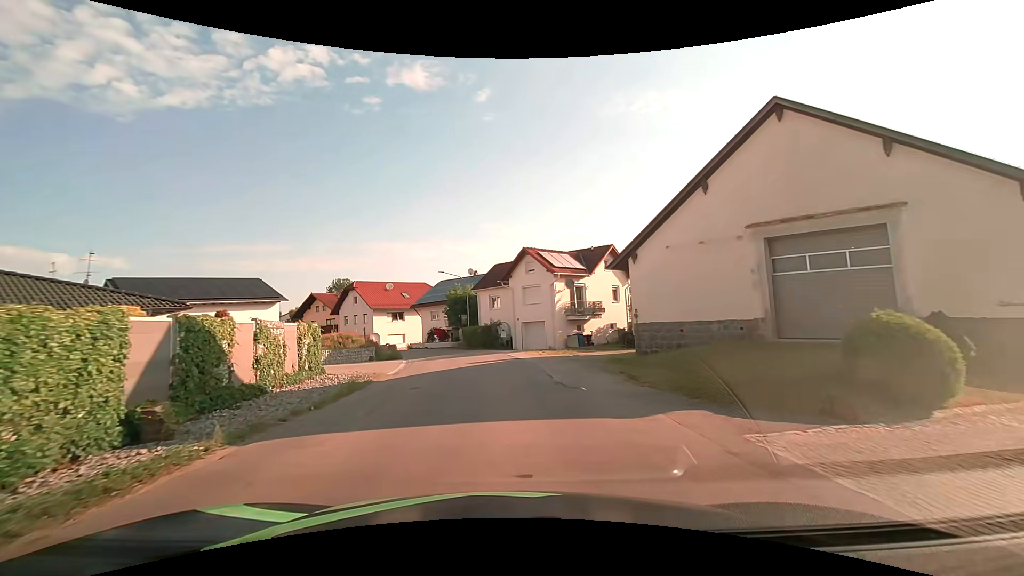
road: tertiary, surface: asphalt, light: Day
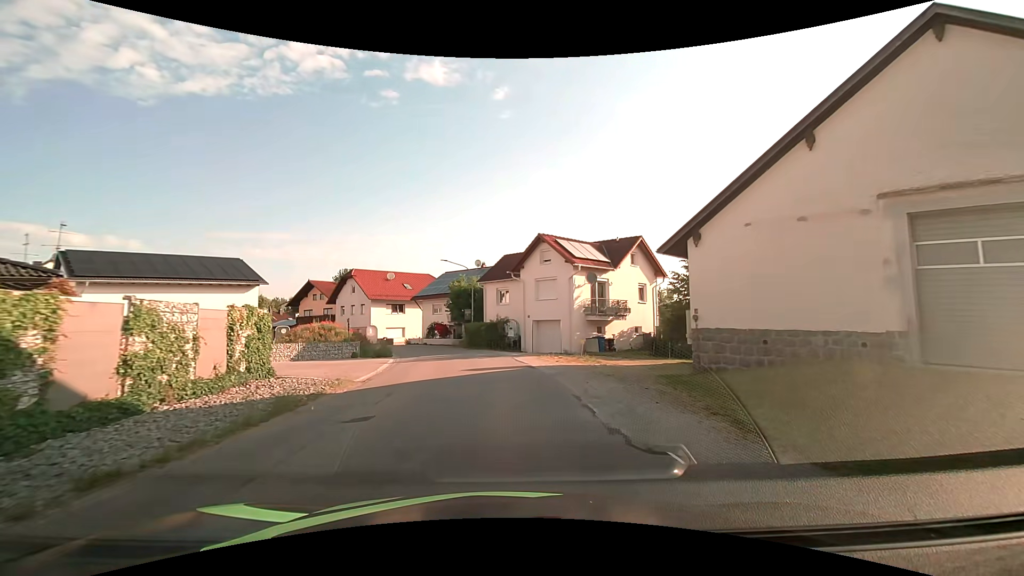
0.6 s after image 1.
(-0.1, +5.2) m; -1°
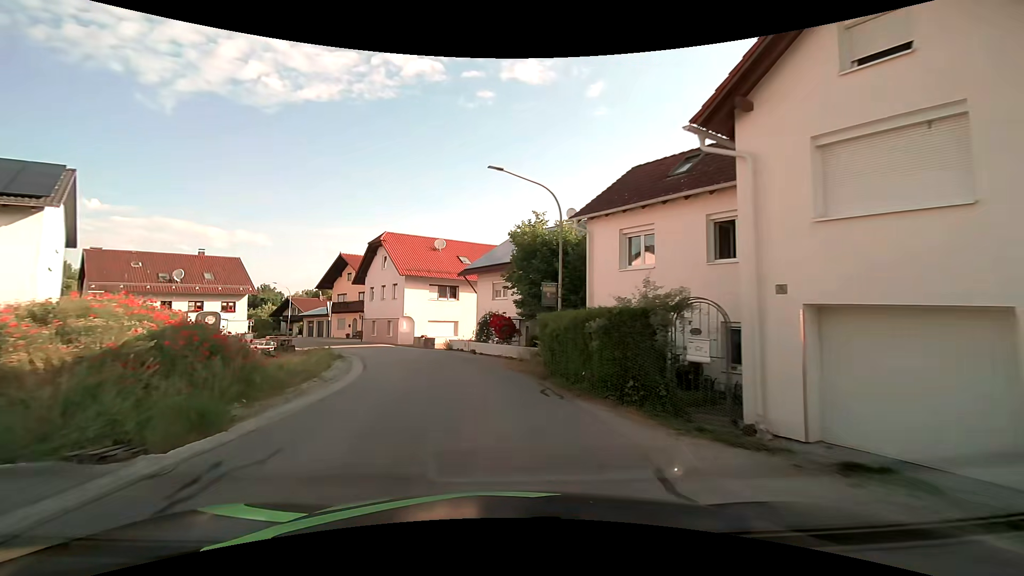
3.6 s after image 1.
(-1.0, +24.1) m; -10°
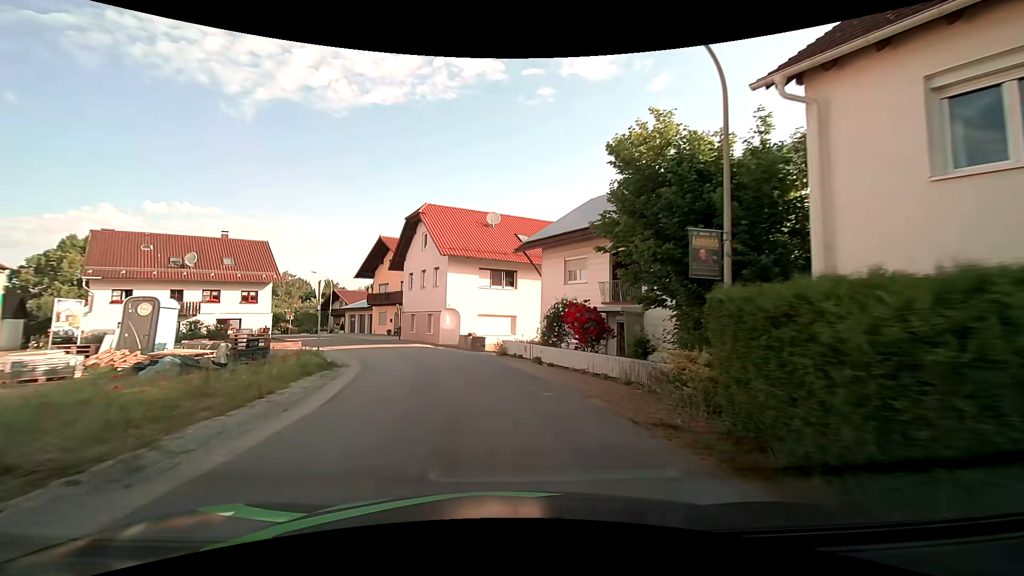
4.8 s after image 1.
(-0.6, +9.9) m; -6°
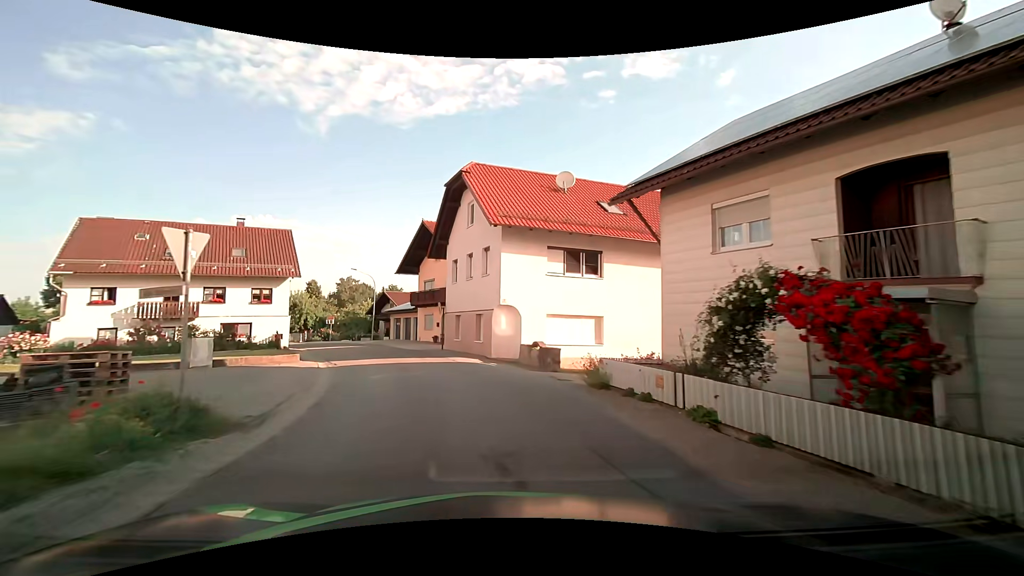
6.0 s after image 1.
(-0.8, +10.4) m; -9°
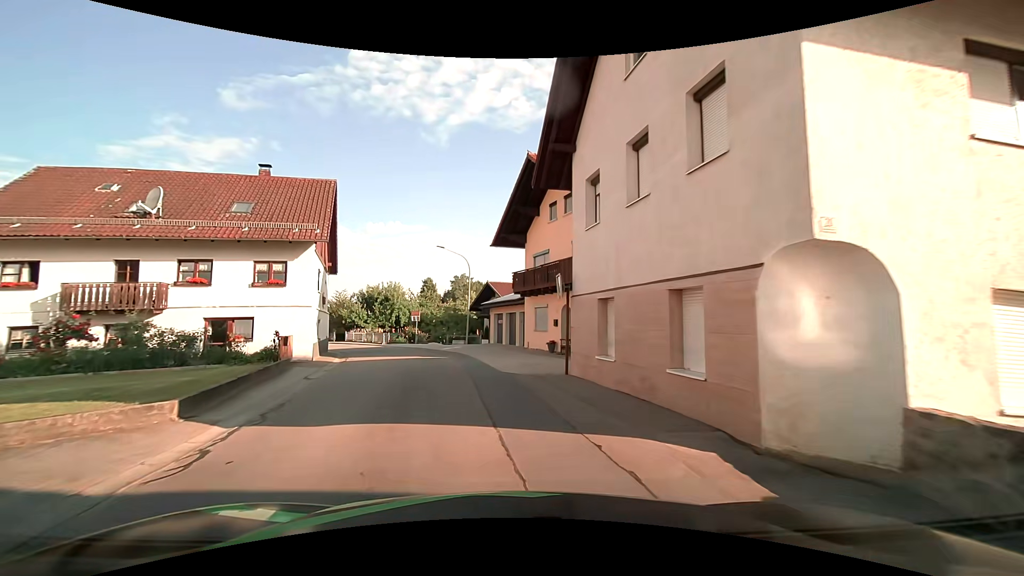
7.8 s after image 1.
(-1.6, +15.6) m; -13°
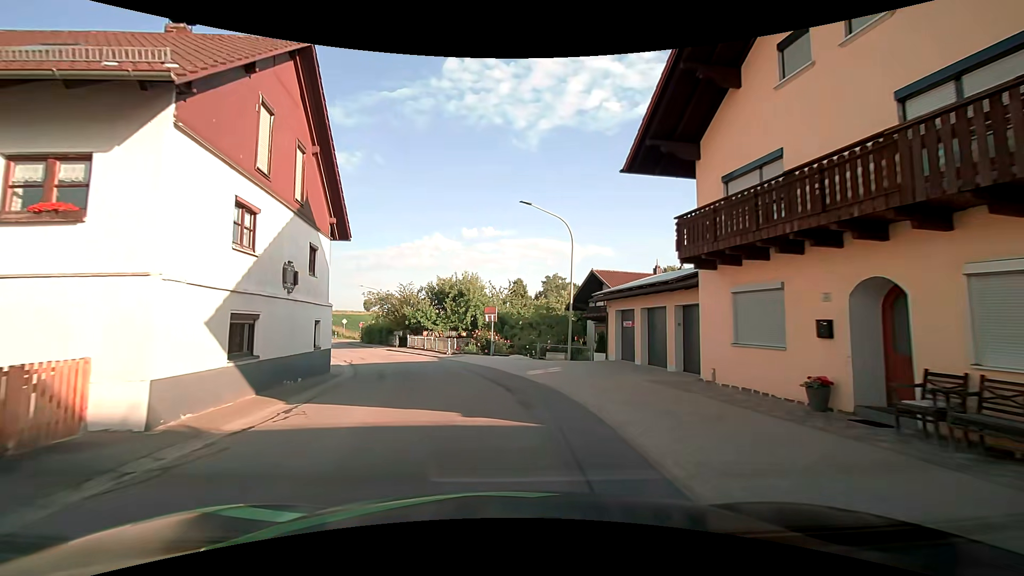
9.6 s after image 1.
(-1.4, +14.4) m; -10°
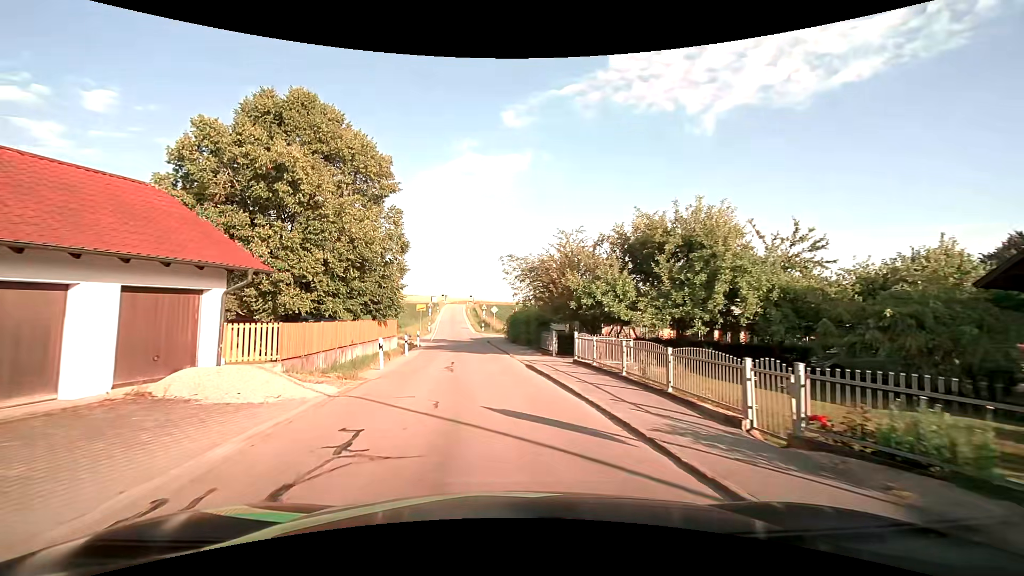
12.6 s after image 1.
(-4.0, +23.9) m; -20°
